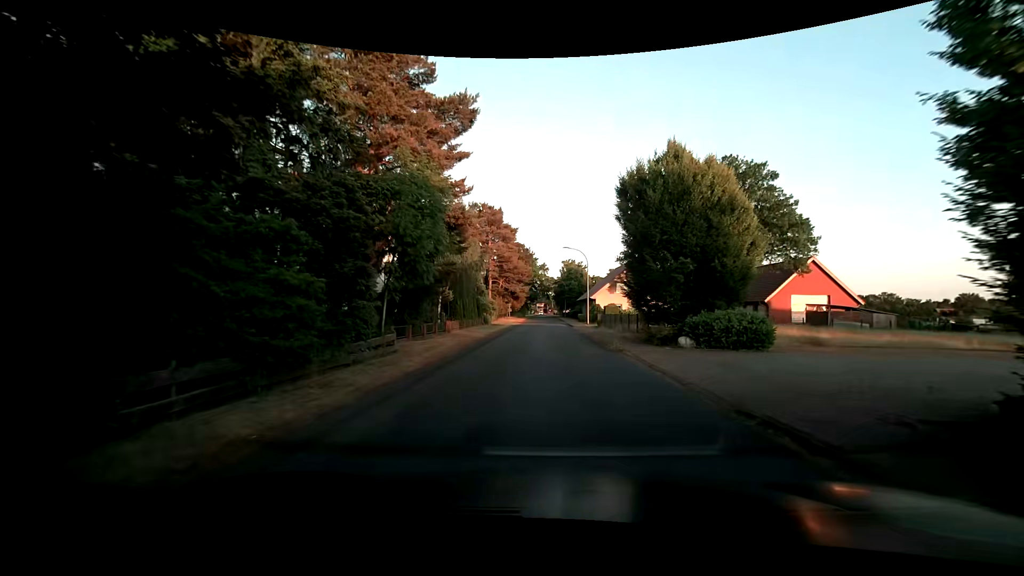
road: unclassified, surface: asphalt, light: Day
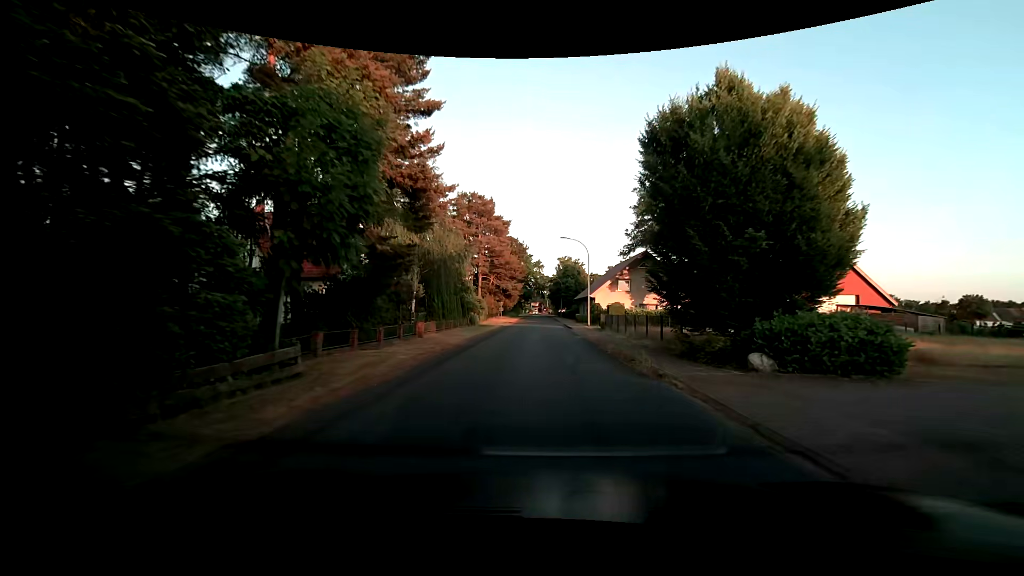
(0.0, +6.4) m; +1°
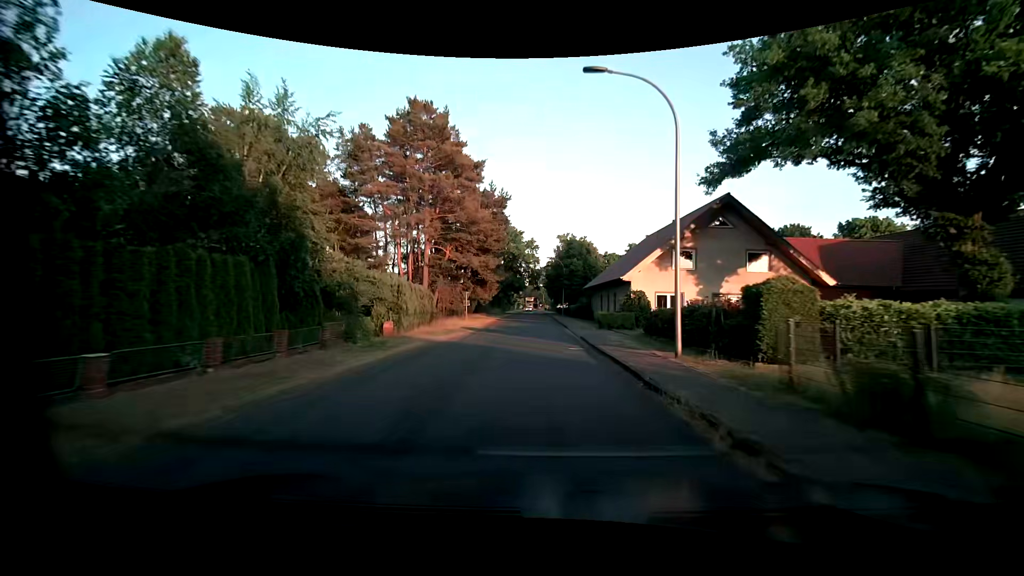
(+0.1, +28.7) m; 0°
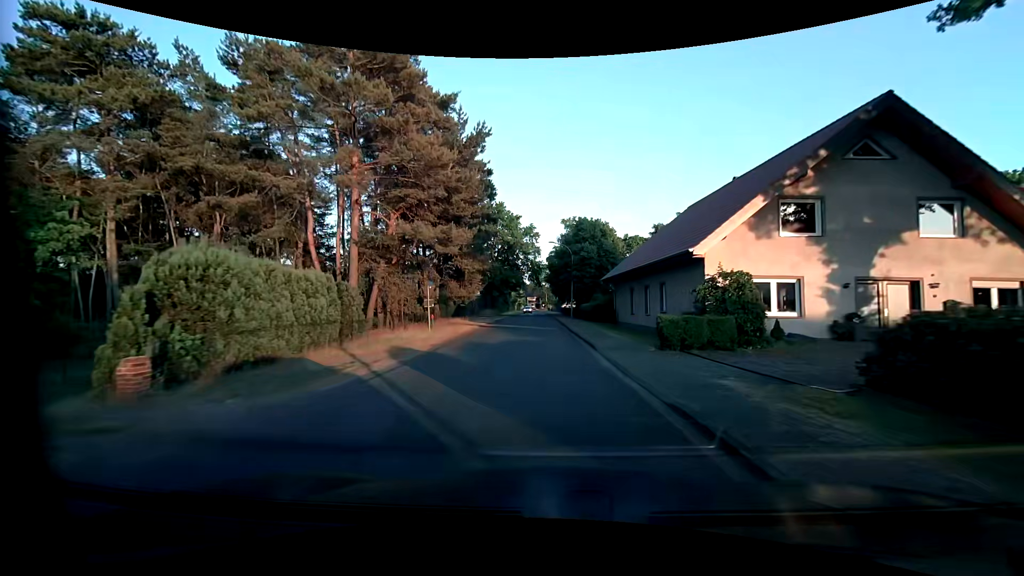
(0.0, +15.1) m; 0°
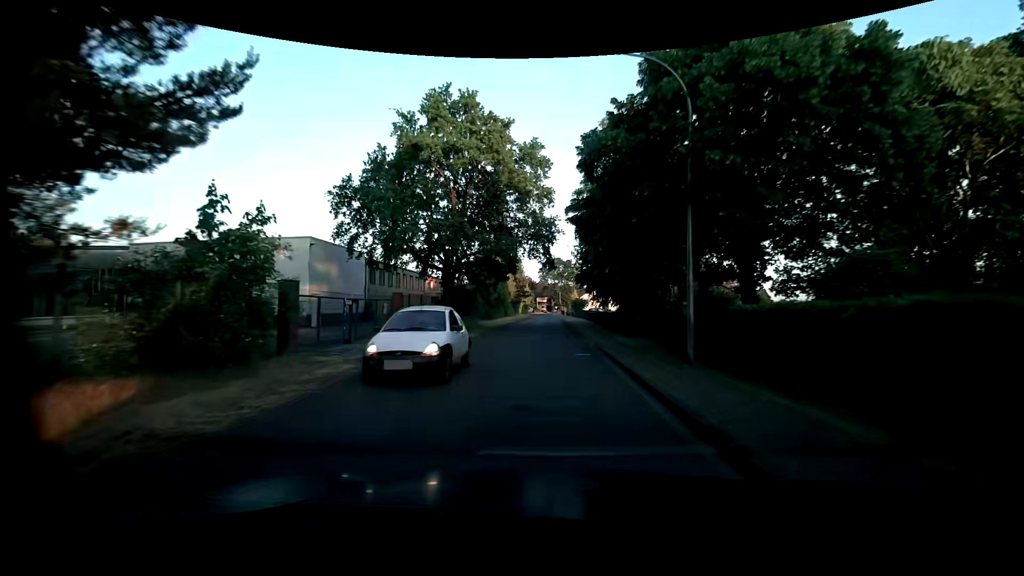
(-0.6, +36.9) m; -1°
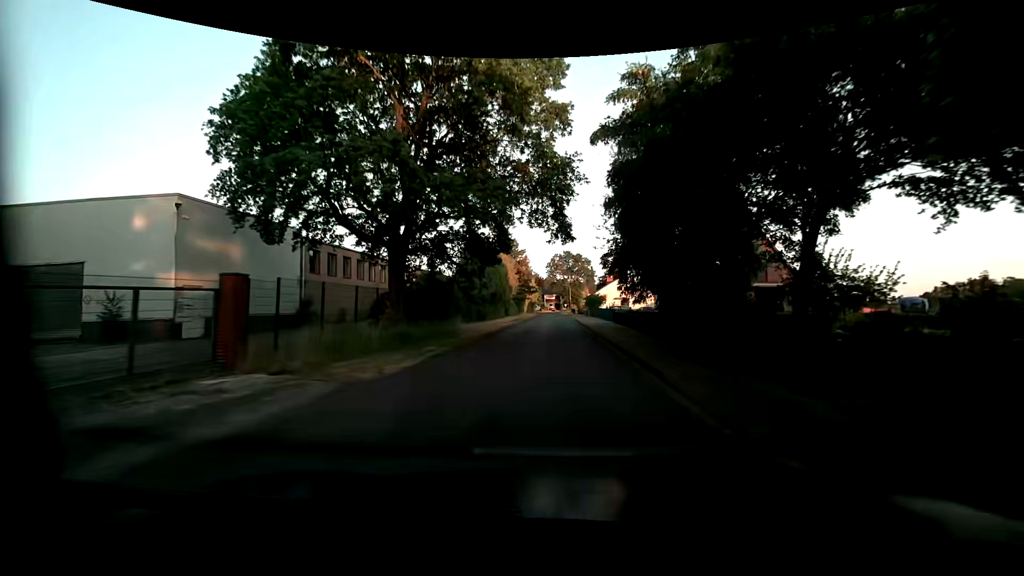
(-0.3, +14.0) m; -2°
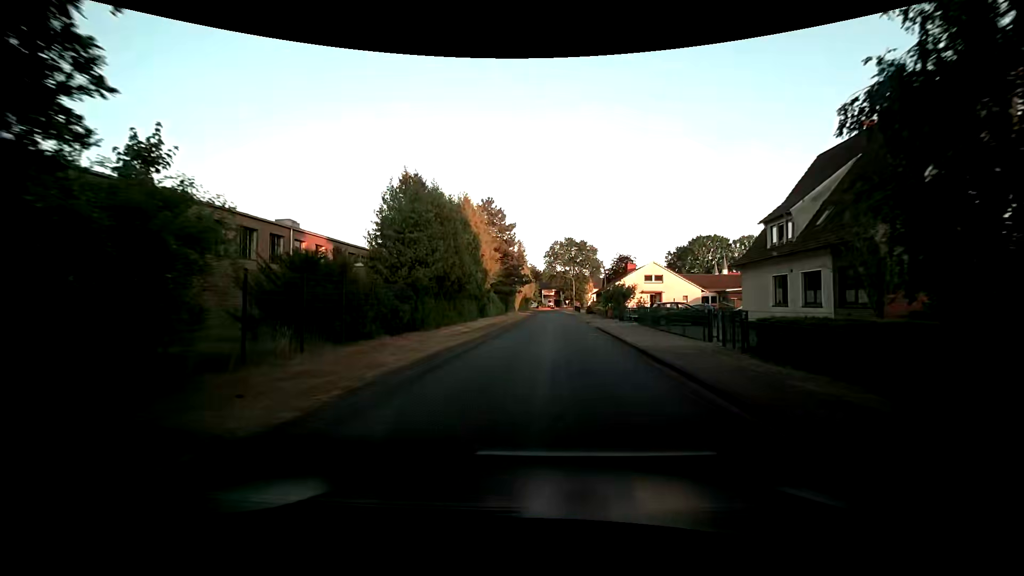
(+0.4, +24.4) m; +1°
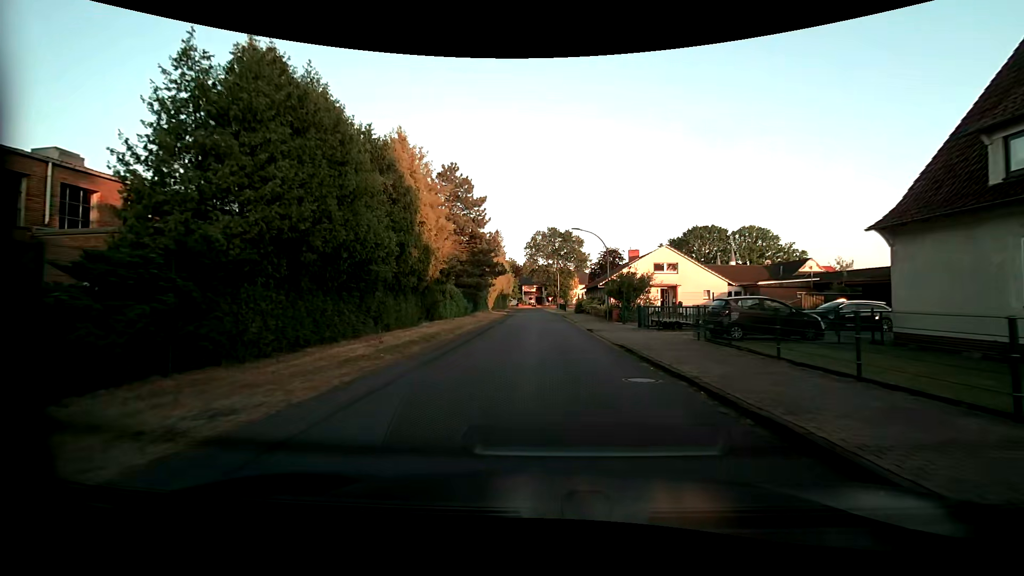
(+0.1, +14.0) m; +2°
